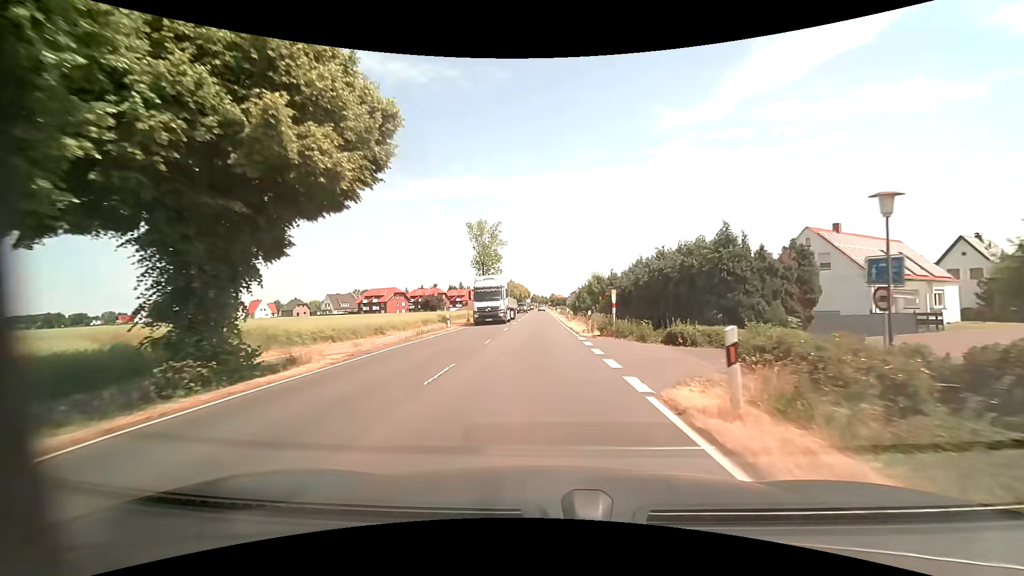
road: primary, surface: asphalt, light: Day
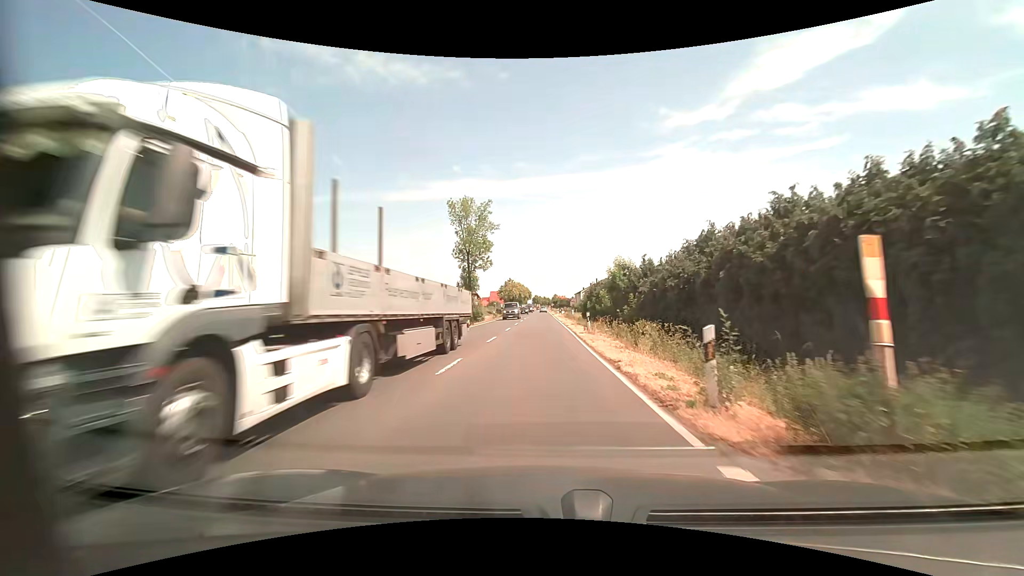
(0.0, +17.0) m; 0°
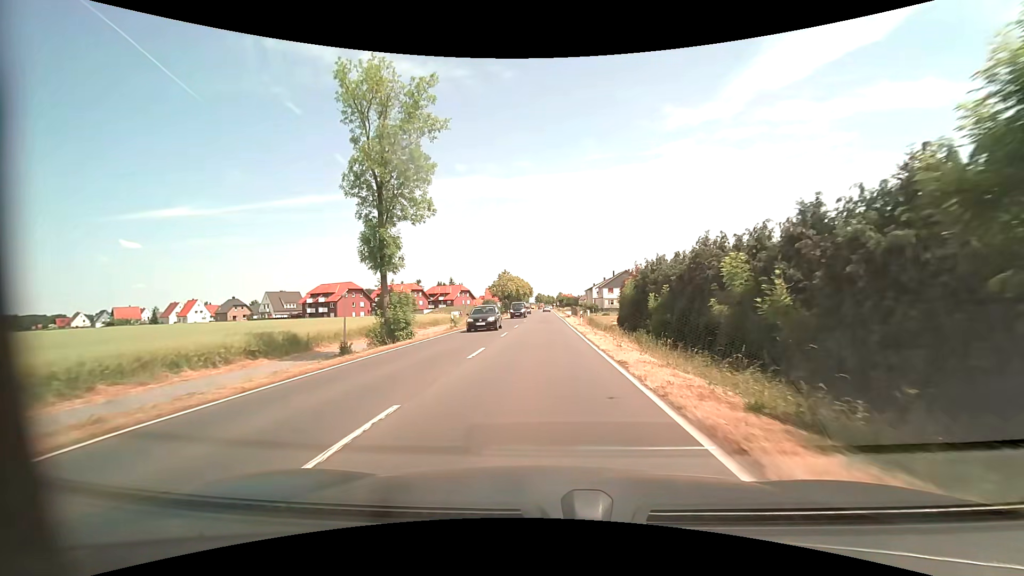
(-0.2, +33.6) m; 0°
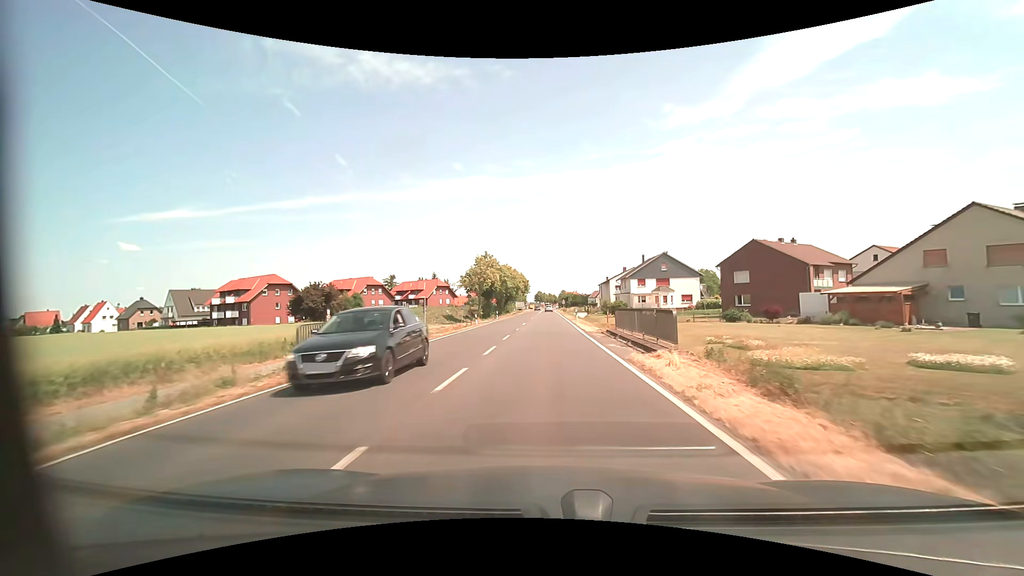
(0.0, +41.4) m; 0°
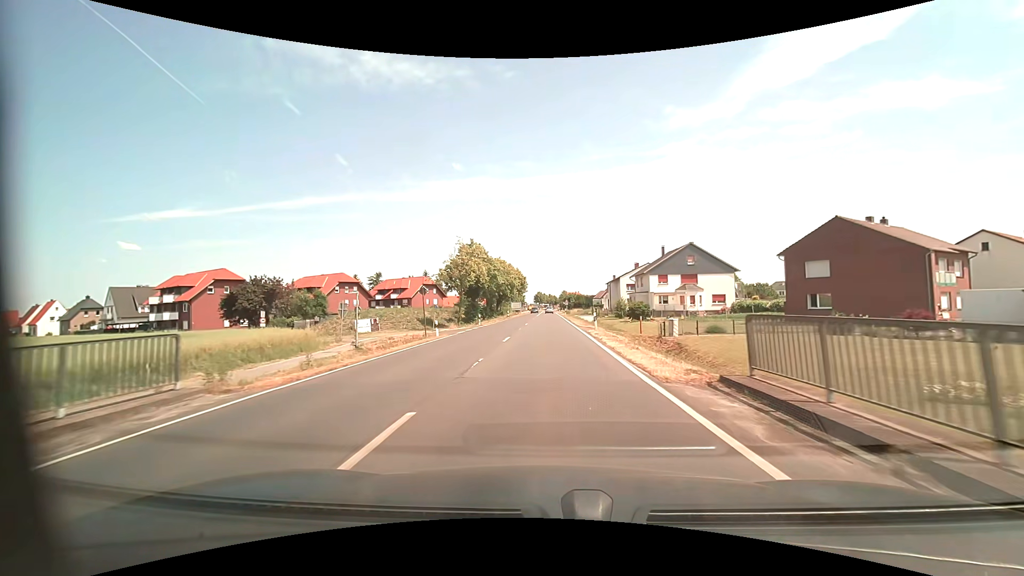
(0.0, +16.5) m; 0°
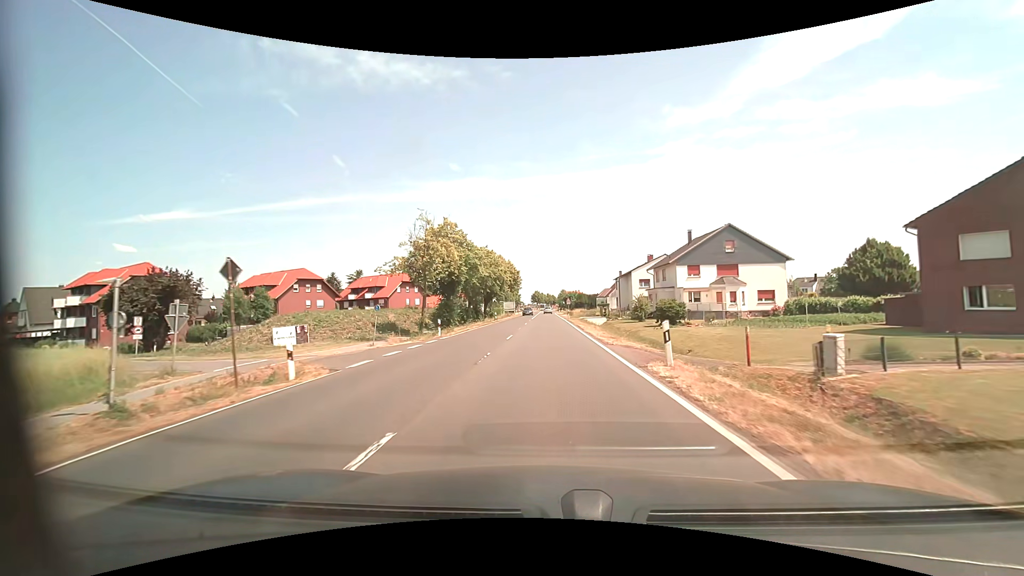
(+0.1, +16.5) m; 0°
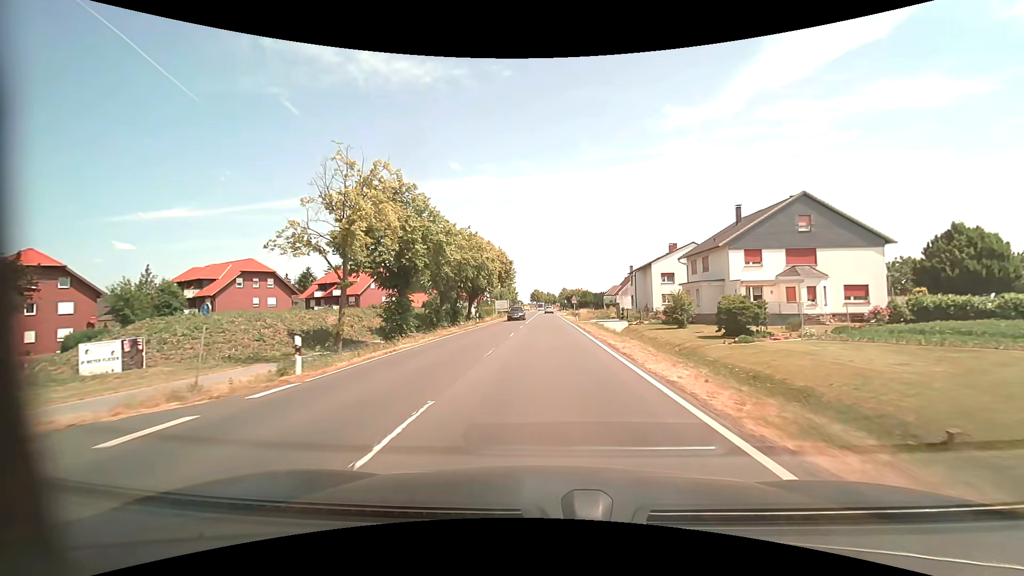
(0.0, +16.5) m; 0°
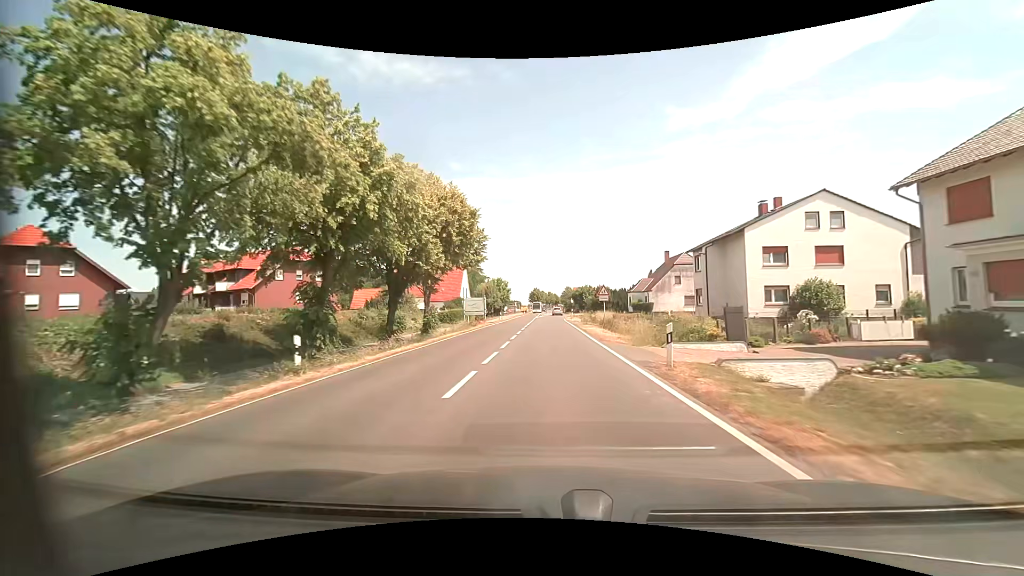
(0.0, +33.0) m; 0°
(0, +10) (0, +20) (0, +30) (0, +40) (+1, +50) (+1, +60) (+1, +70) (+2, +80) (+3, +90) (+3, +100) m
